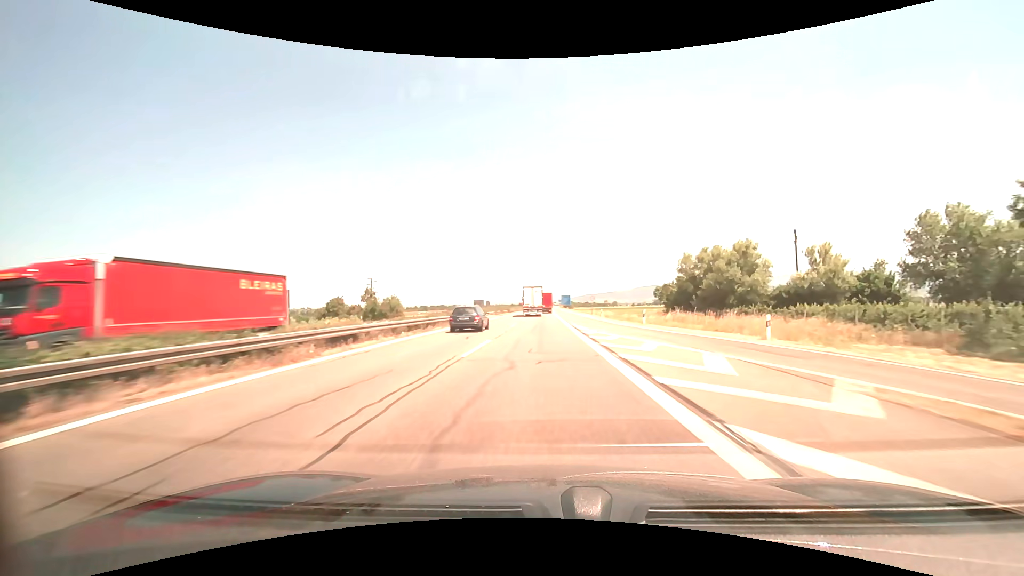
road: motorway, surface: asphalt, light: Day
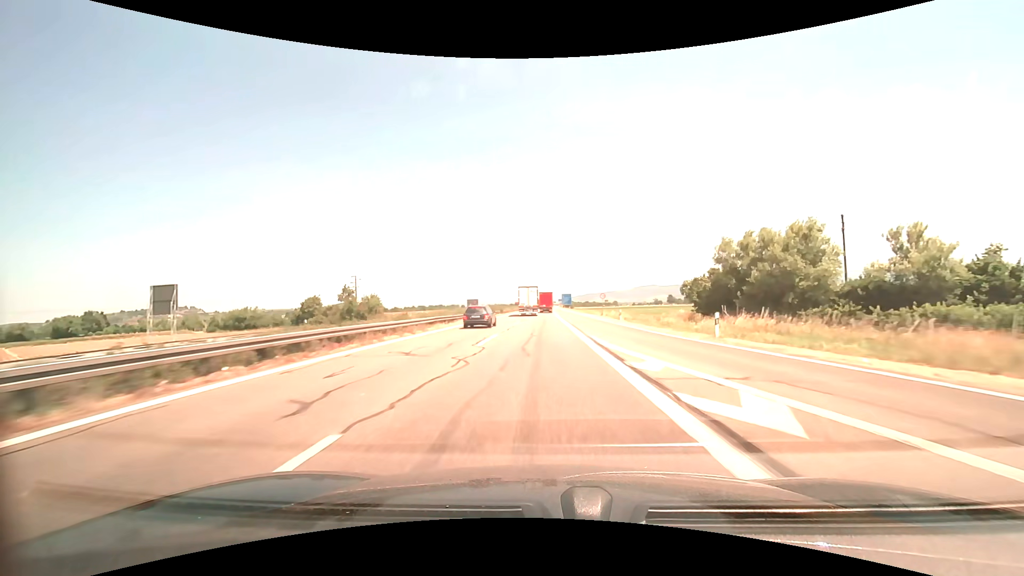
(0.0, +14.5) m; 0°
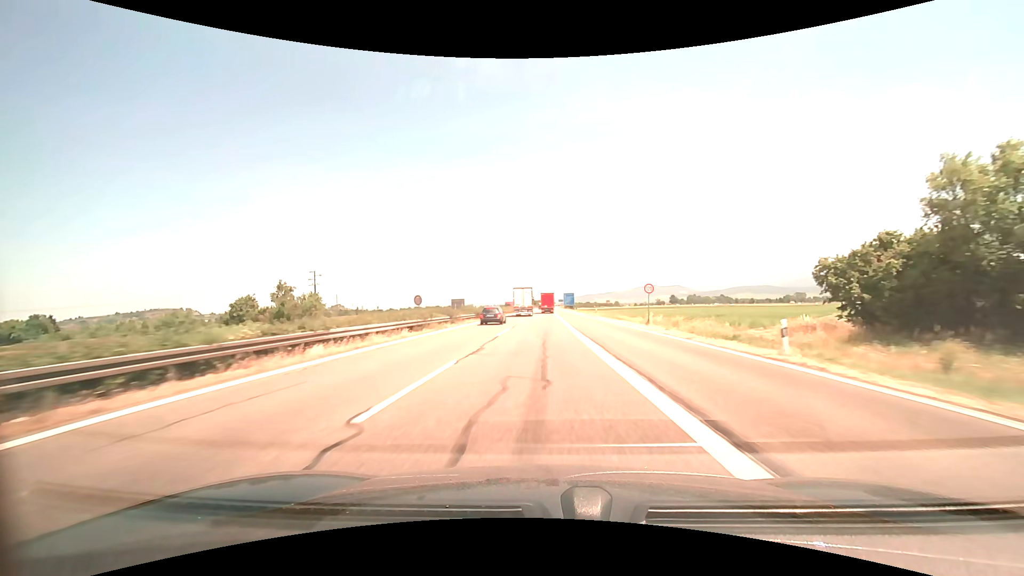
(0.0, +28.9) m; 0°
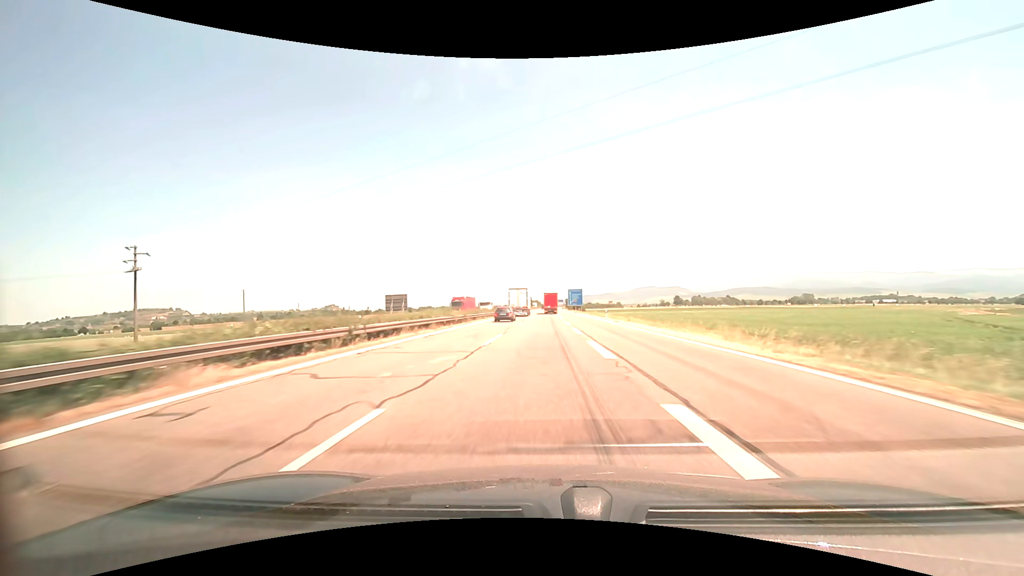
(0.0, +59.4) m; 0°
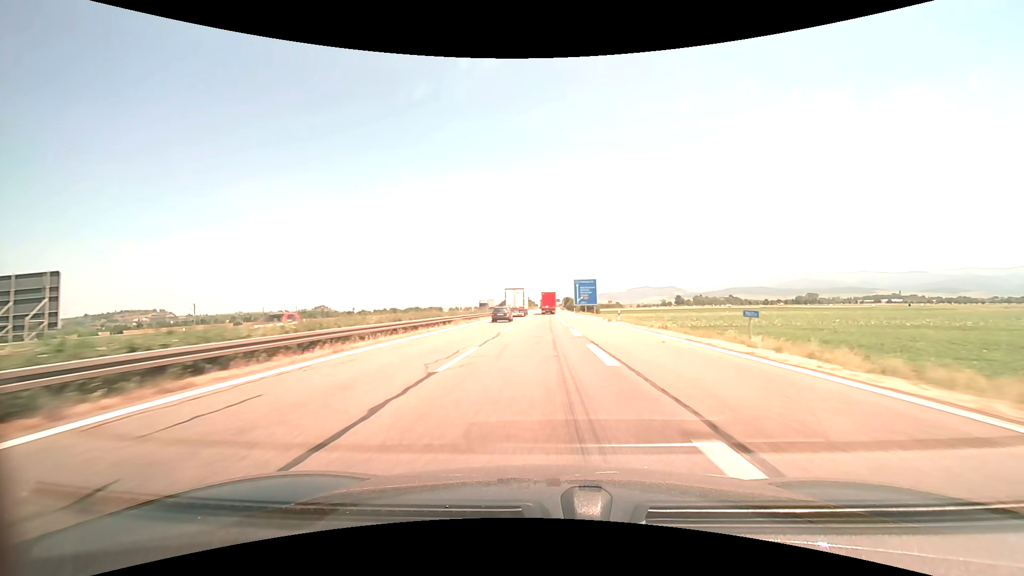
(+0.5, +61.6) m; +1°
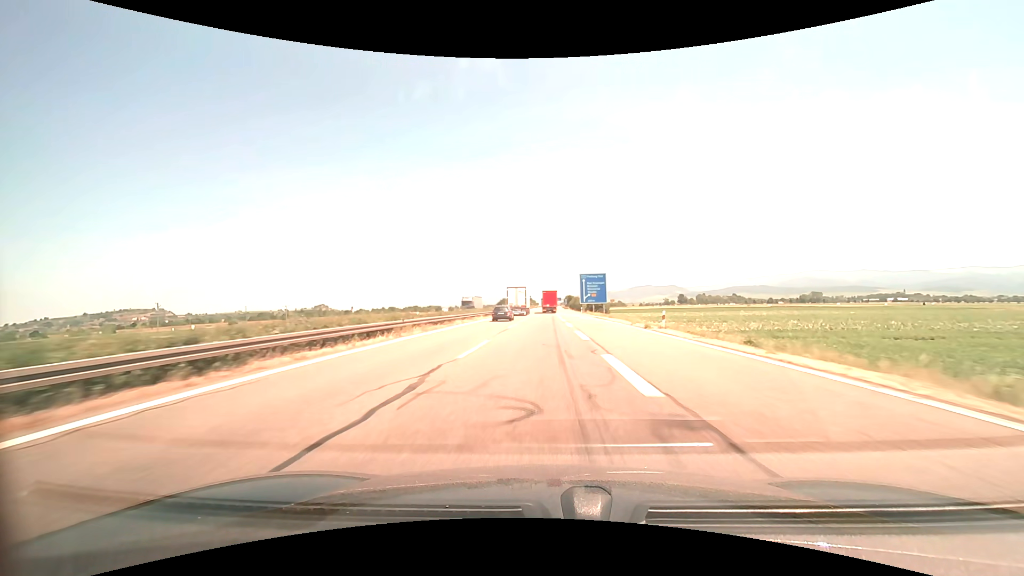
(0.0, +15.5) m; 0°
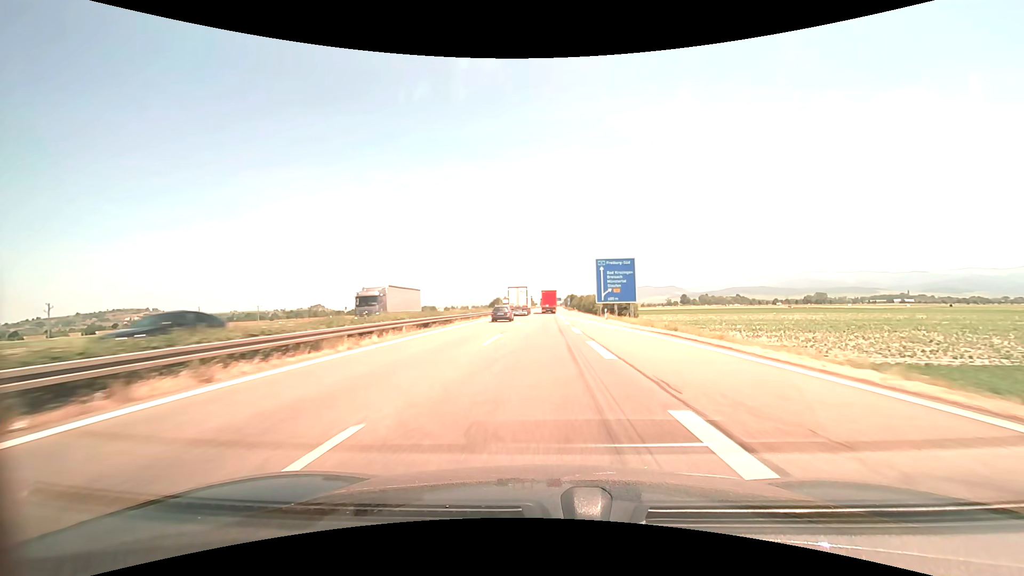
(0.0, +31.1) m; 0°
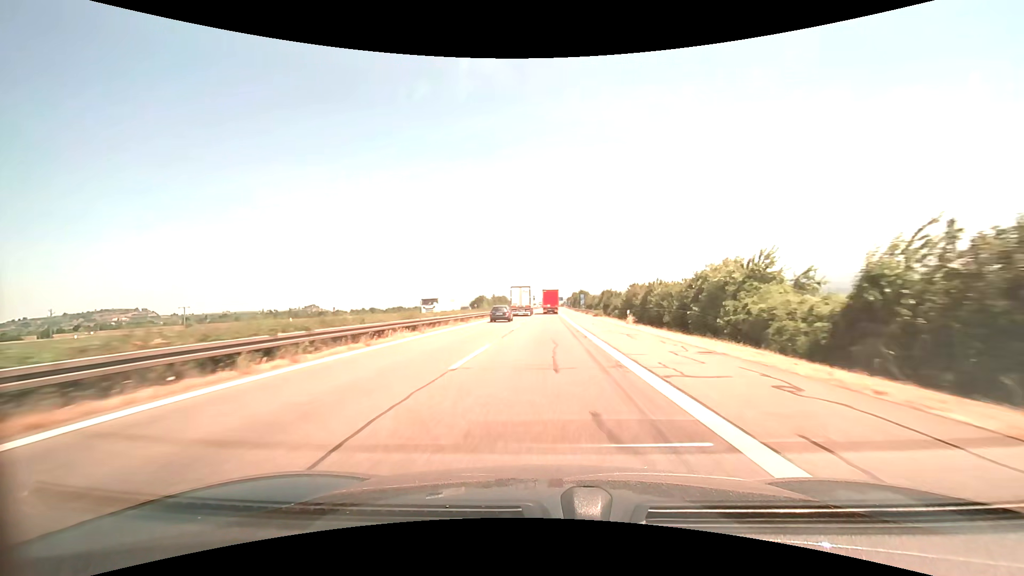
(+0.1, +61.2) m; 0°
(0, +10) (0, +20) (0, +30) (0, +40) (0, +50) (0, +60) (+1, +70) (+1, +80) (+1, +90) (+1, +100) m
